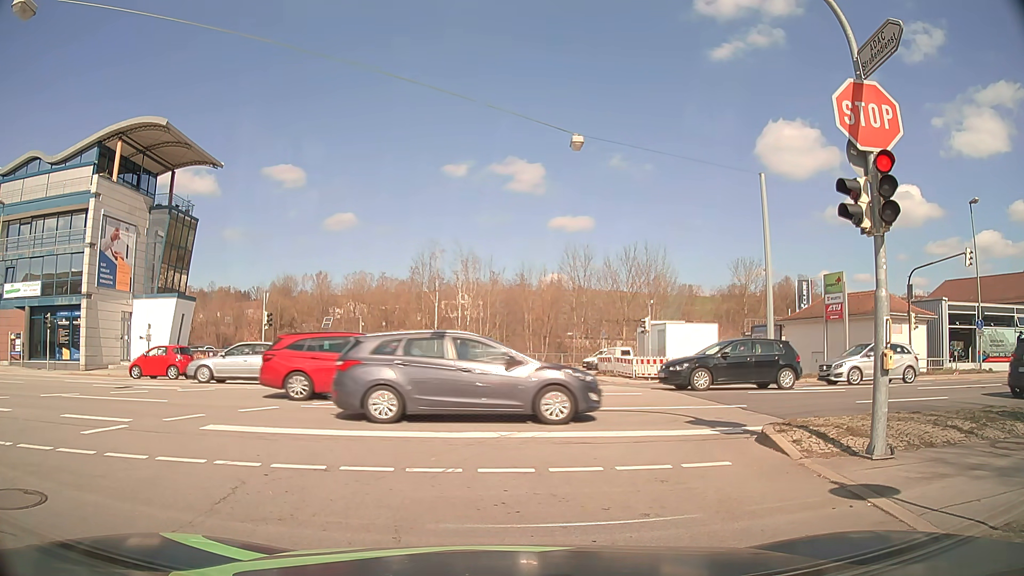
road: tertiary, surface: asphalt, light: Day
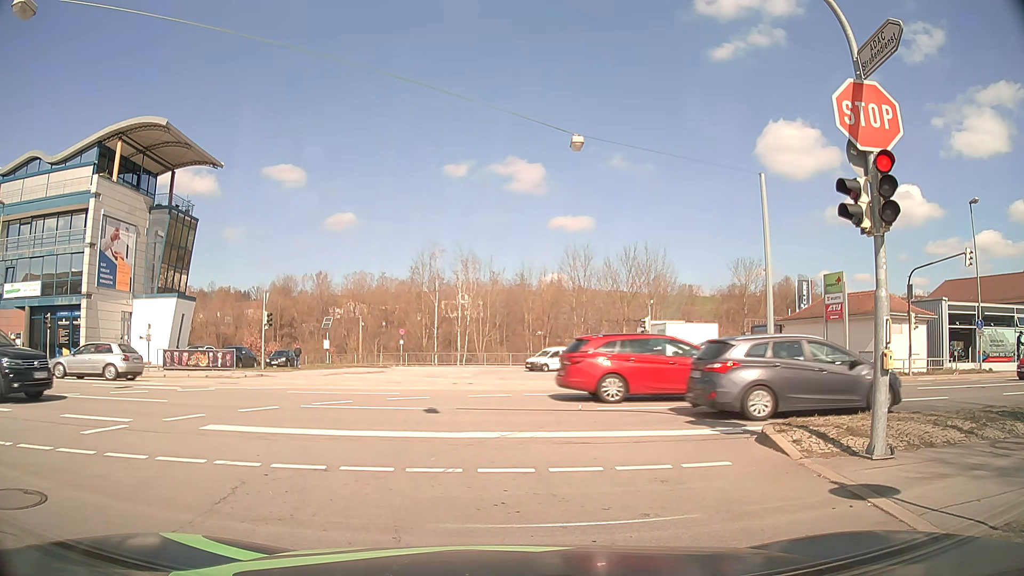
(0.0, 0.0) m; 0°
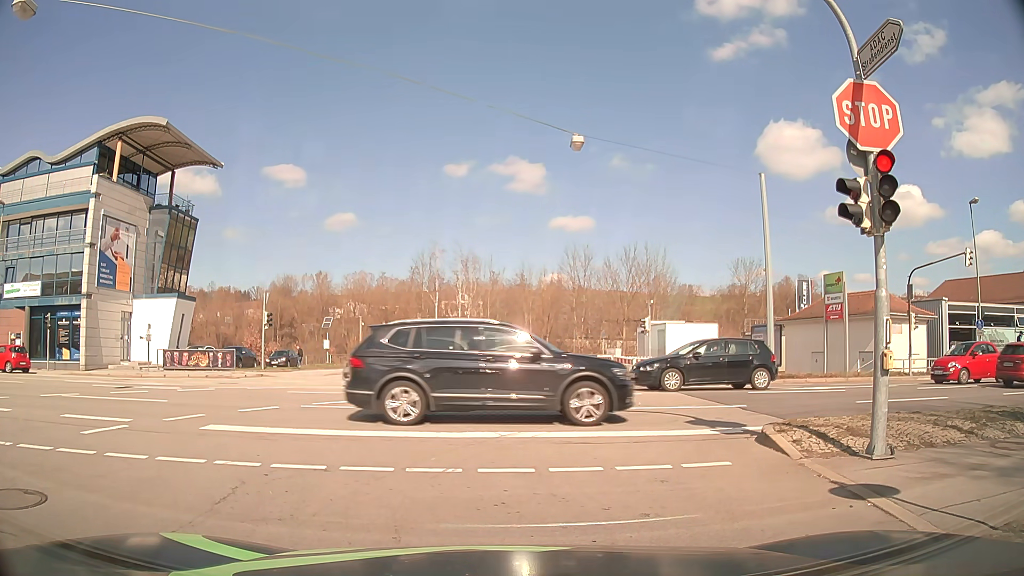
(0.0, 0.0) m; 0°
(-1, +10) (-6, +19) (-14, +24) (-24, +26) (-34, +26) (-44, +26) (-54, +25) (-64, +25) (-74, +25) (-84, +25) m
